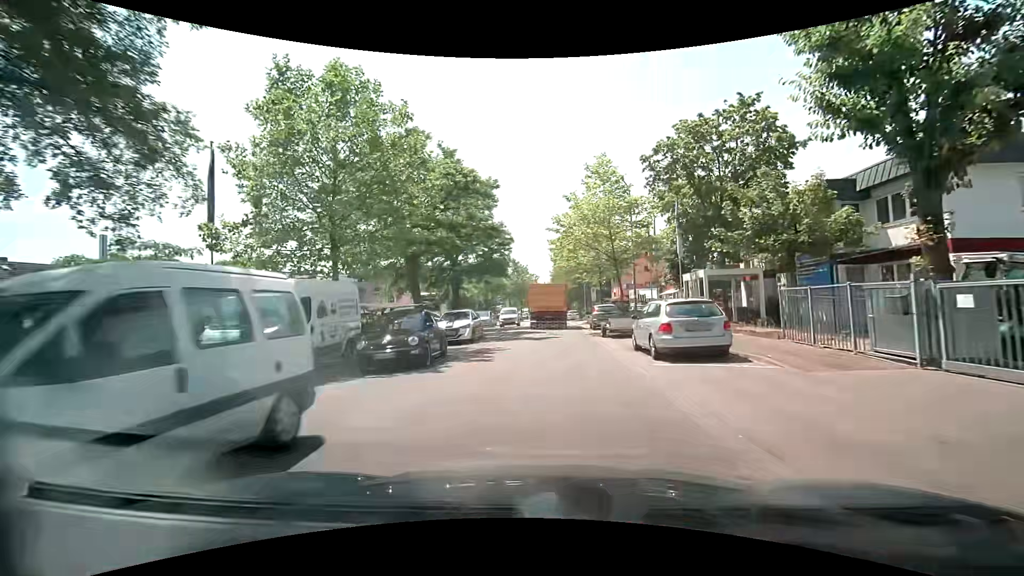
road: unclassified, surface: asphalt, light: Day
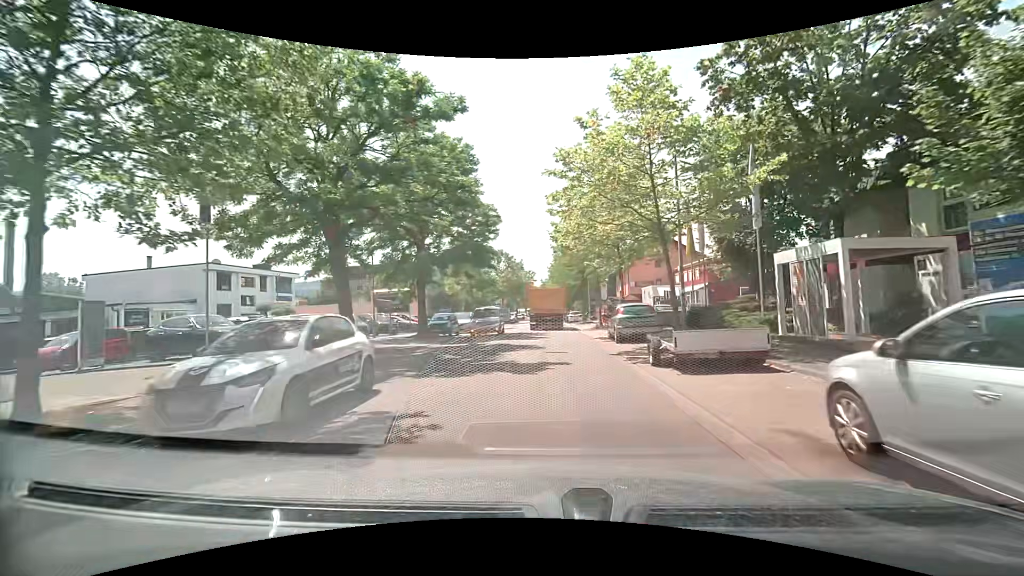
(+0.1, +10.6) m; 0°
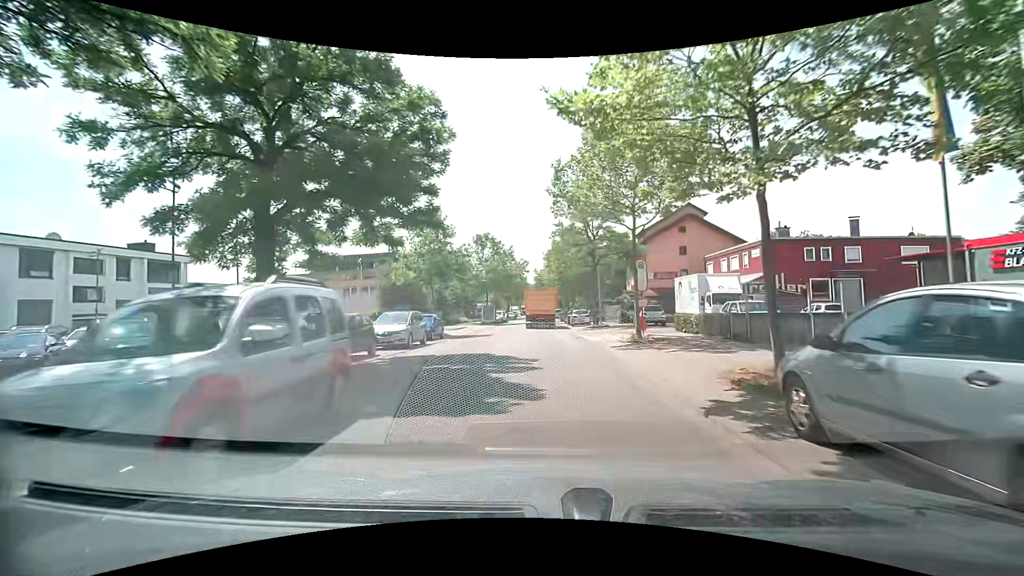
(+0.2, +16.4) m; +1°
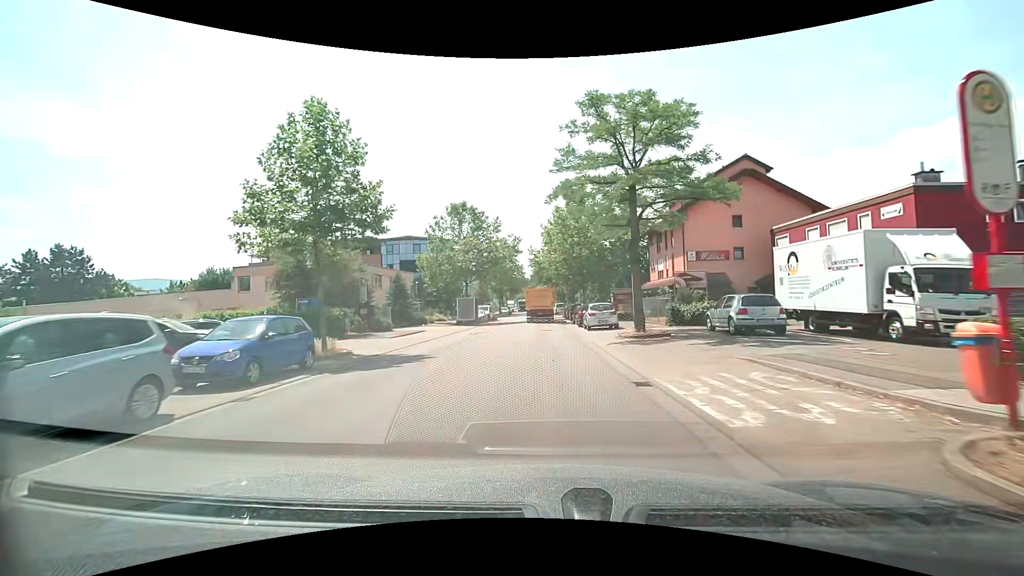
(+0.1, +17.2) m; 0°
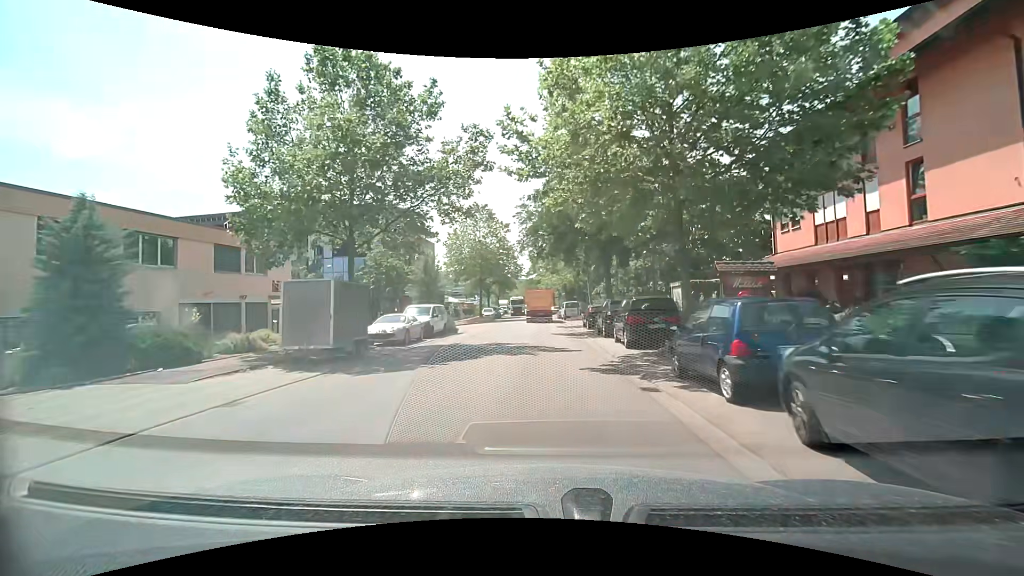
(0.0, +30.8) m; 0°
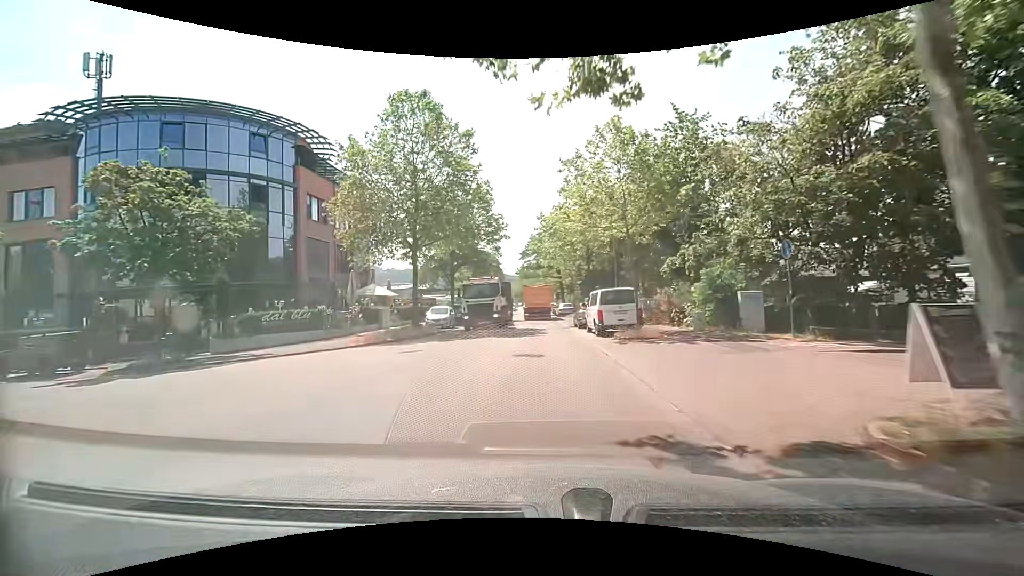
(+0.1, +32.8) m; 0°
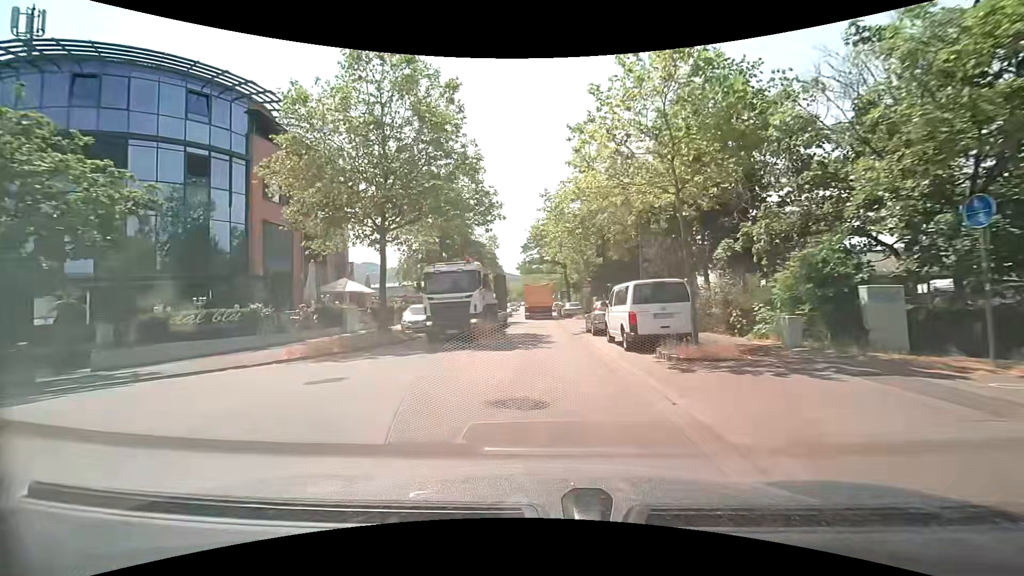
(-0.1, +6.7) m; -1°
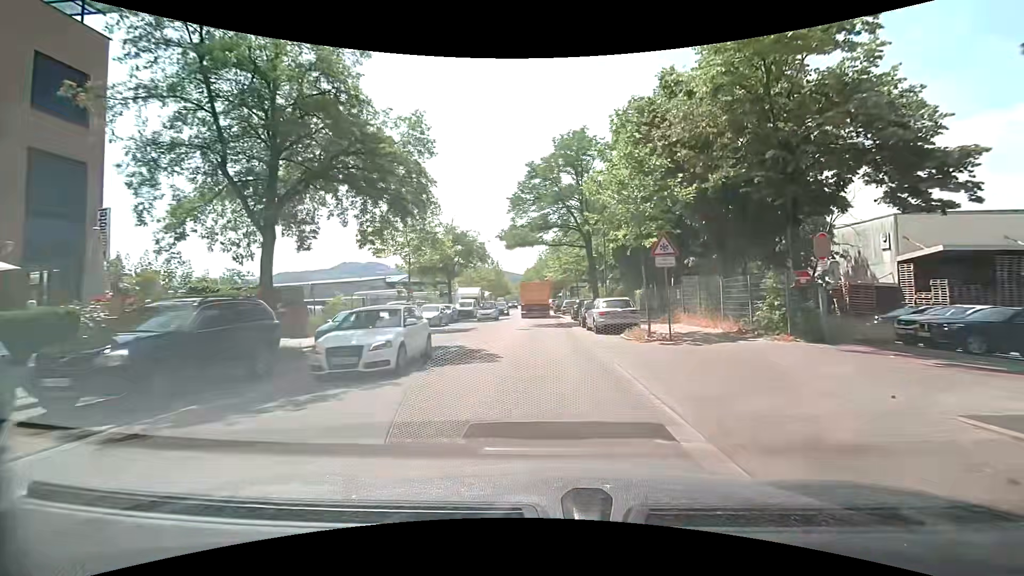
(+0.1, +25.5) m; -1°
